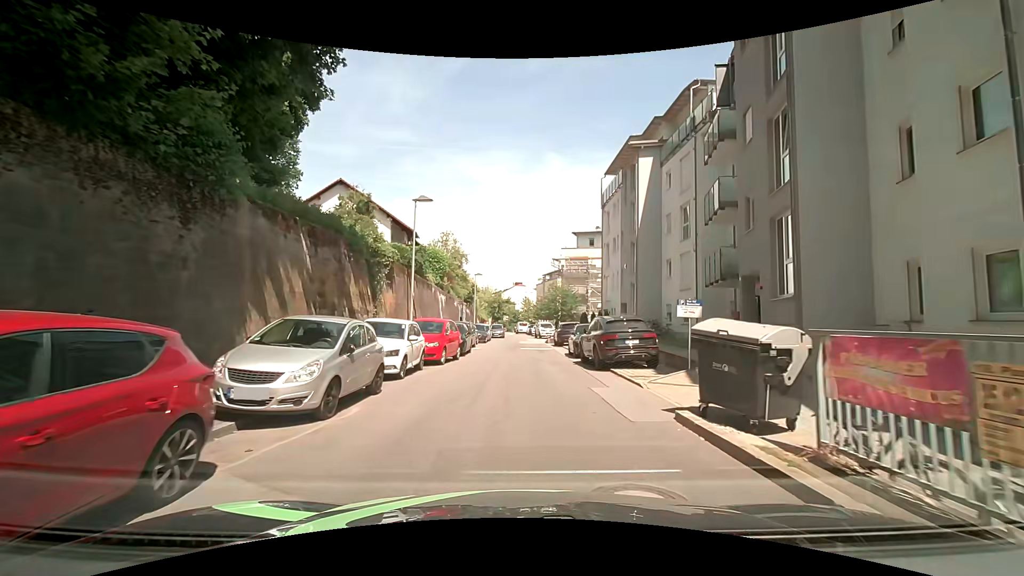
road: residential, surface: asphalt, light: Day
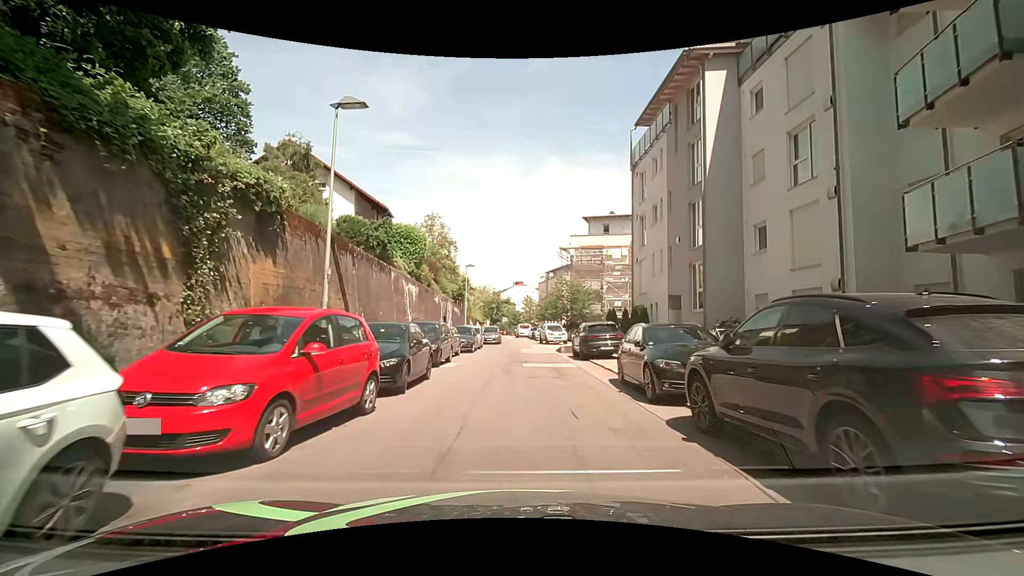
(-0.1, +11.9) m; 0°
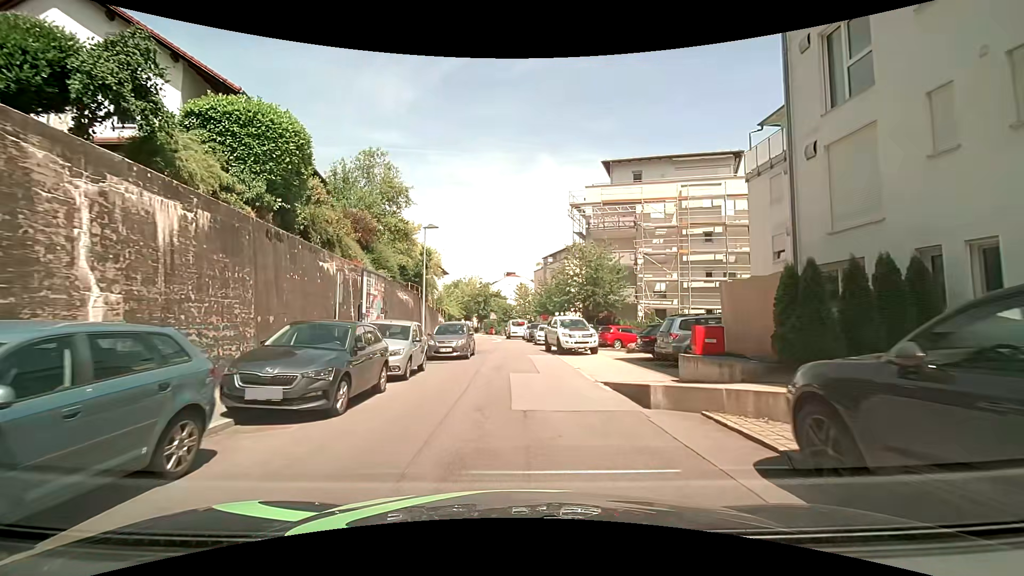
(+0.4, +20.2) m; +2°
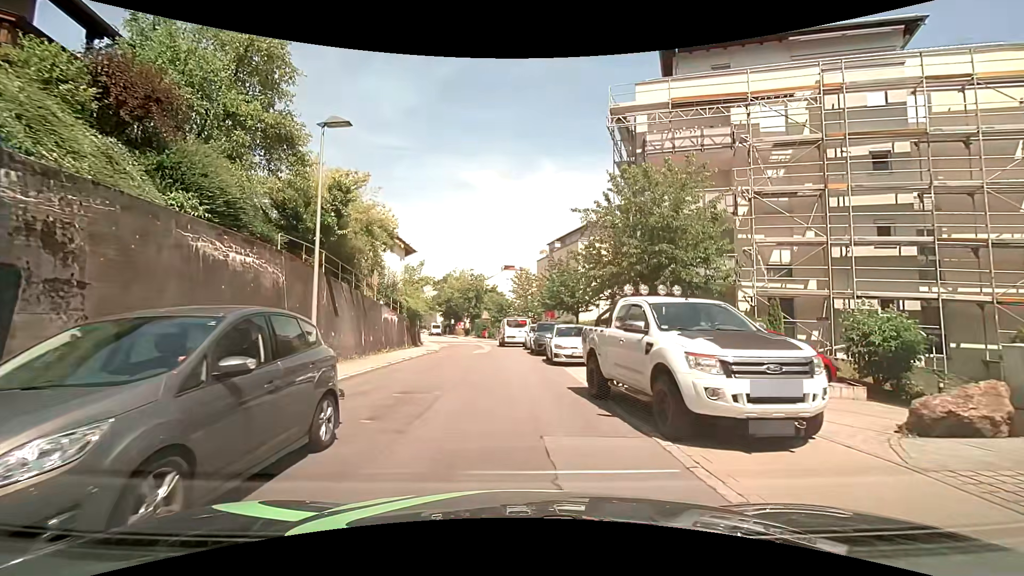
(-0.2, +17.5) m; -2°
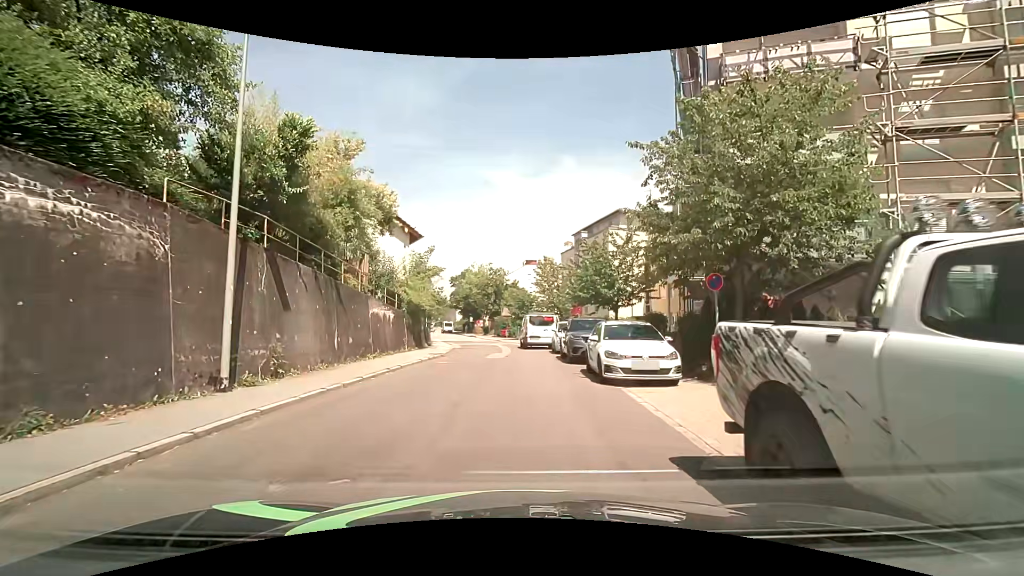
(0.0, +5.9) m; -1°
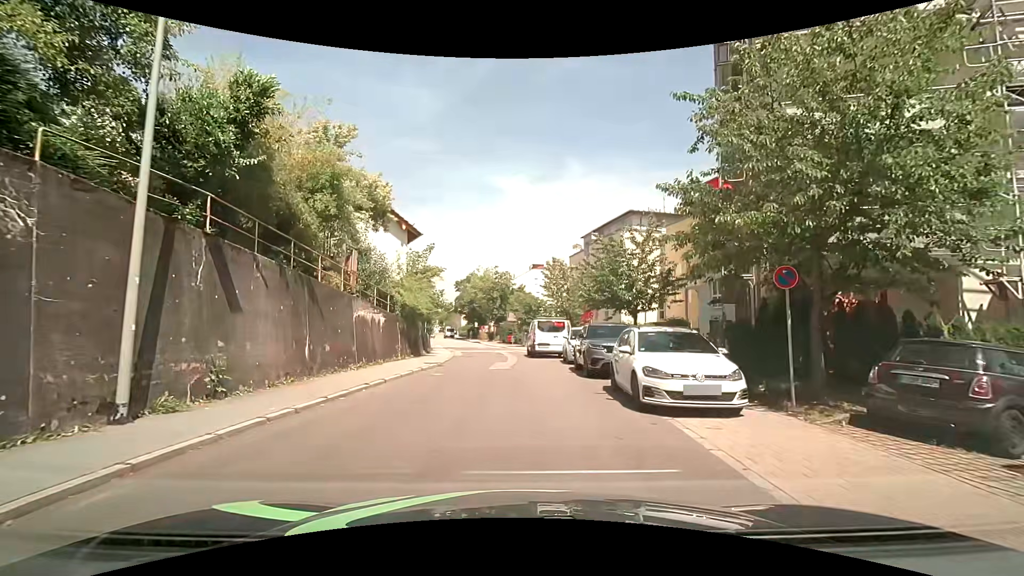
(0.0, +2.8) m; -1°
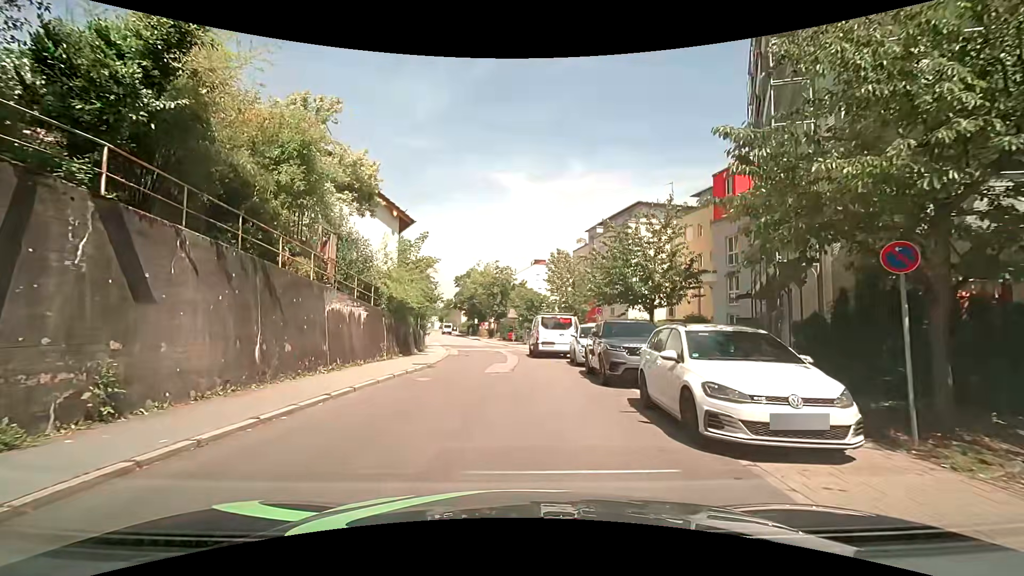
(0.0, +2.6) m; 0°
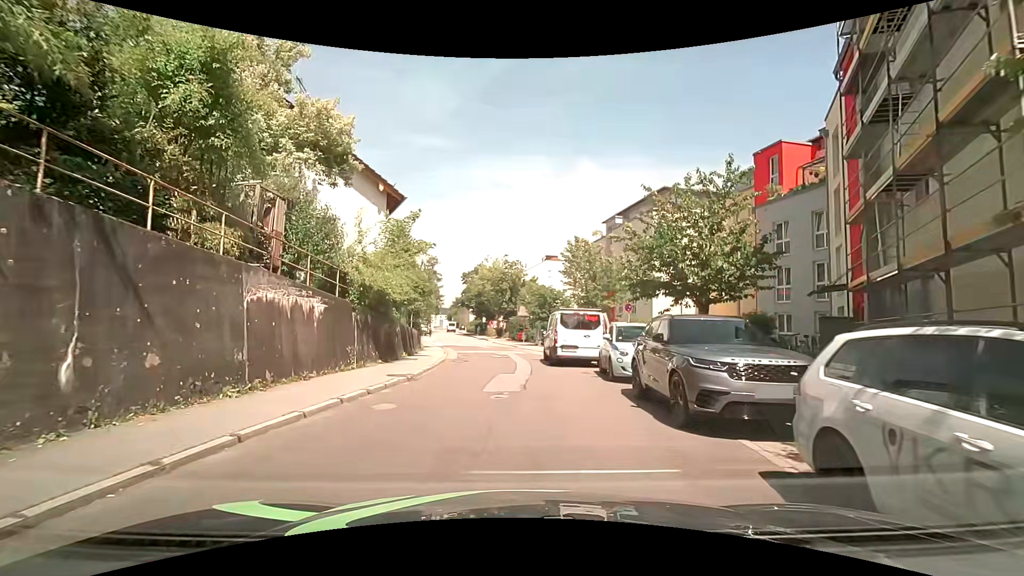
(0.0, +4.9) m; -1°
(-1, +10) (-2, +20) (-1, +30) (-1, +40) (-3, +50) (-5, +60) (-6, +69) (-8, +79) (-10, +89) (-12, +99) m
